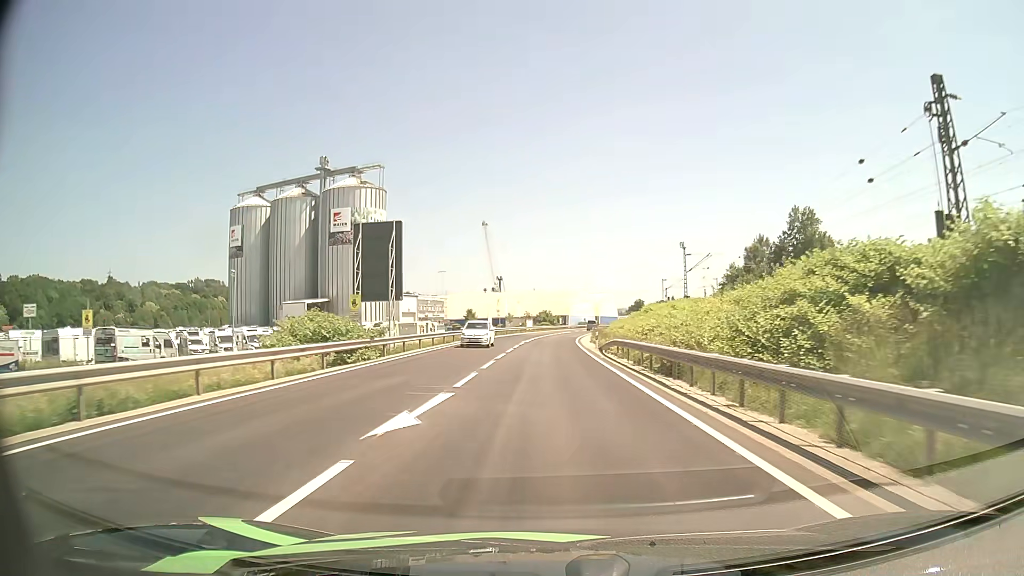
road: primary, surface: asphalt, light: Day
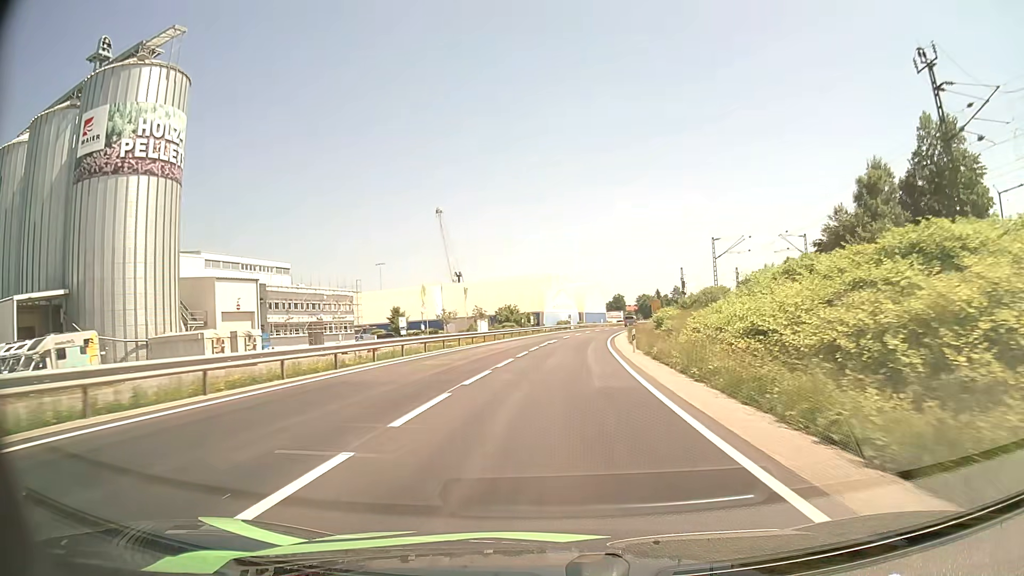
(+0.6, +59.7) m; +2°
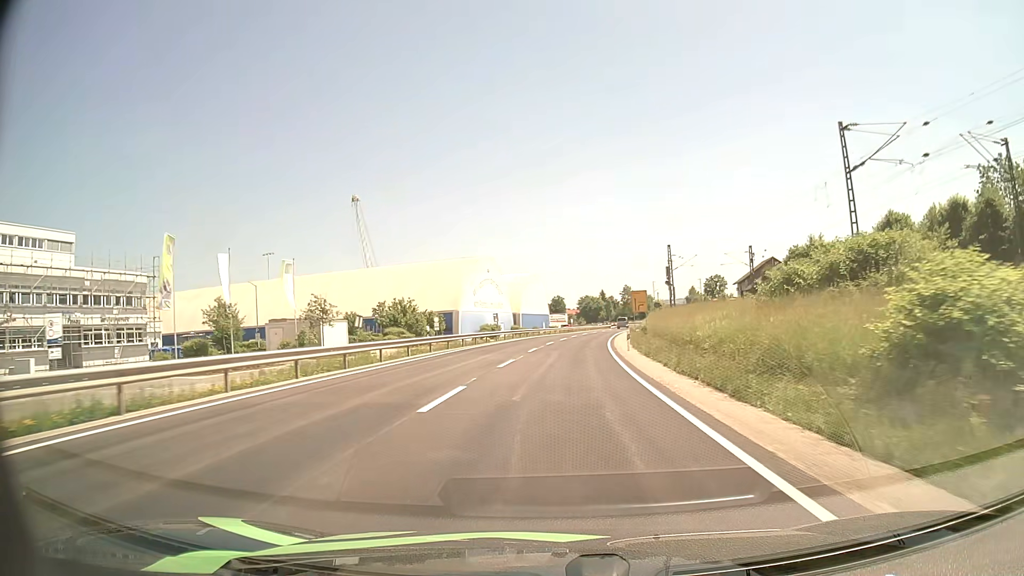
(+2.1, +46.7) m; +5°
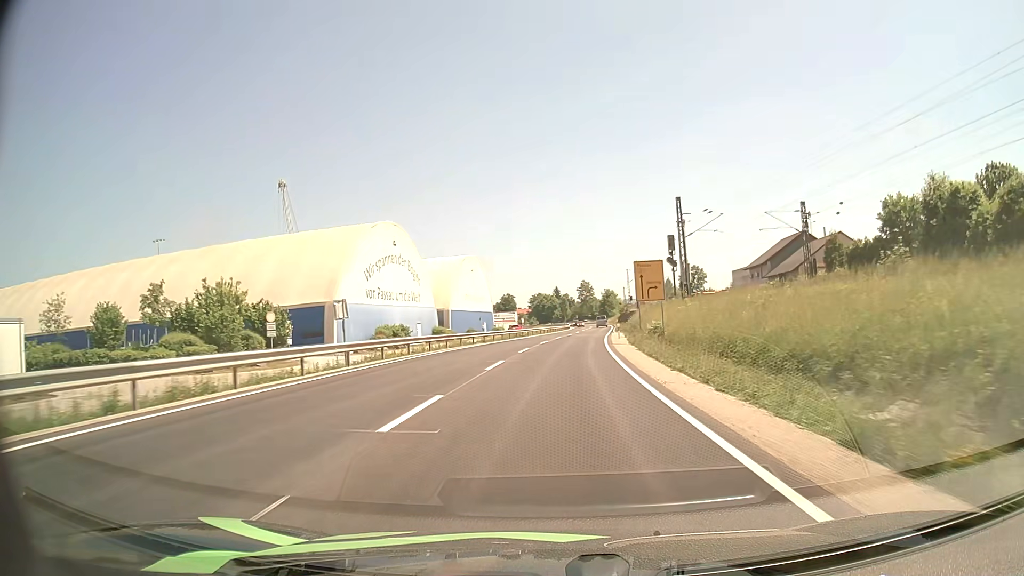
(+1.3, +35.0) m; +4°
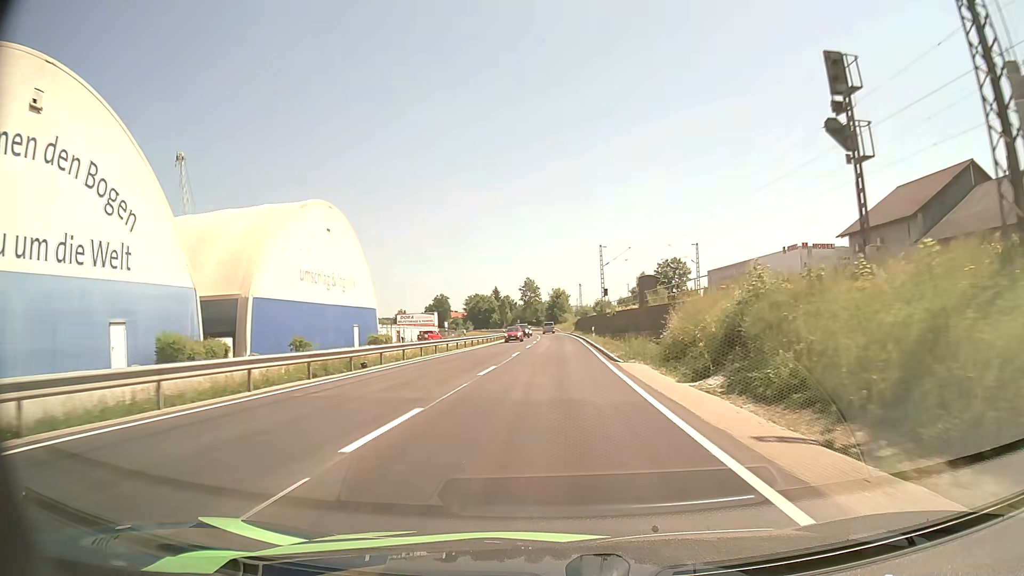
(+2.0, +46.6) m; +5°
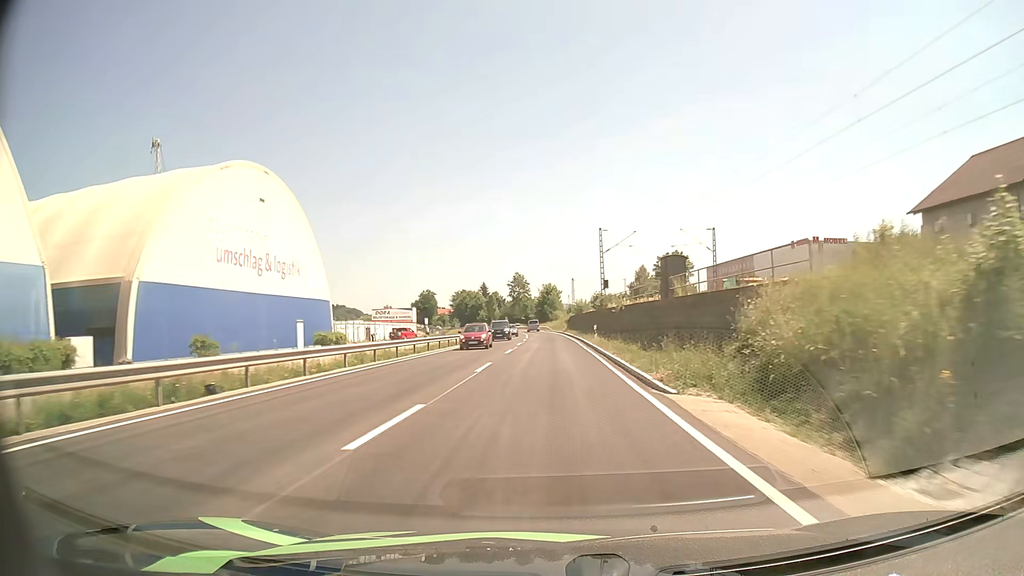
(+0.1, +12.0) m; +1°
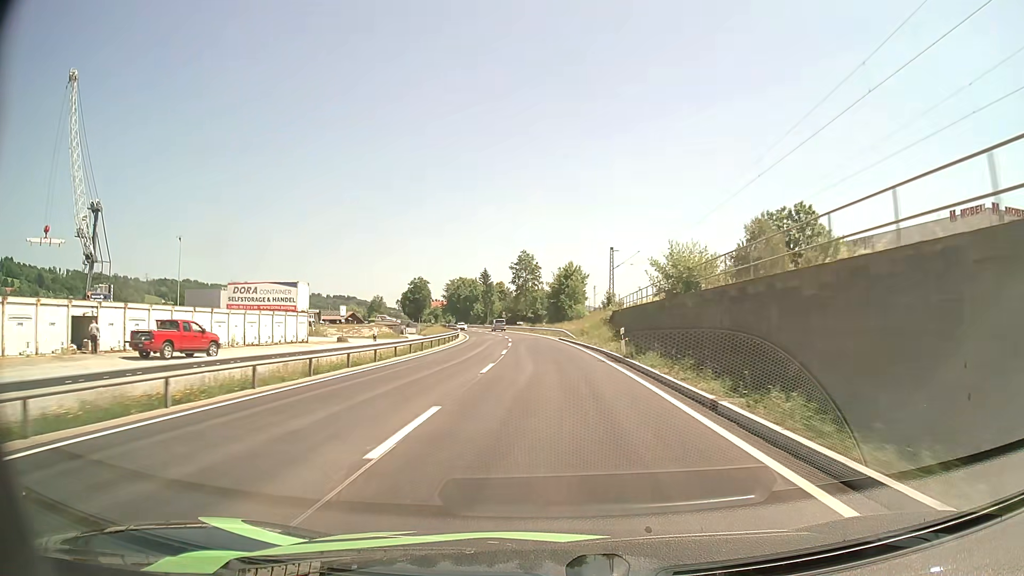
(-0.2, +60.6) m; -1°
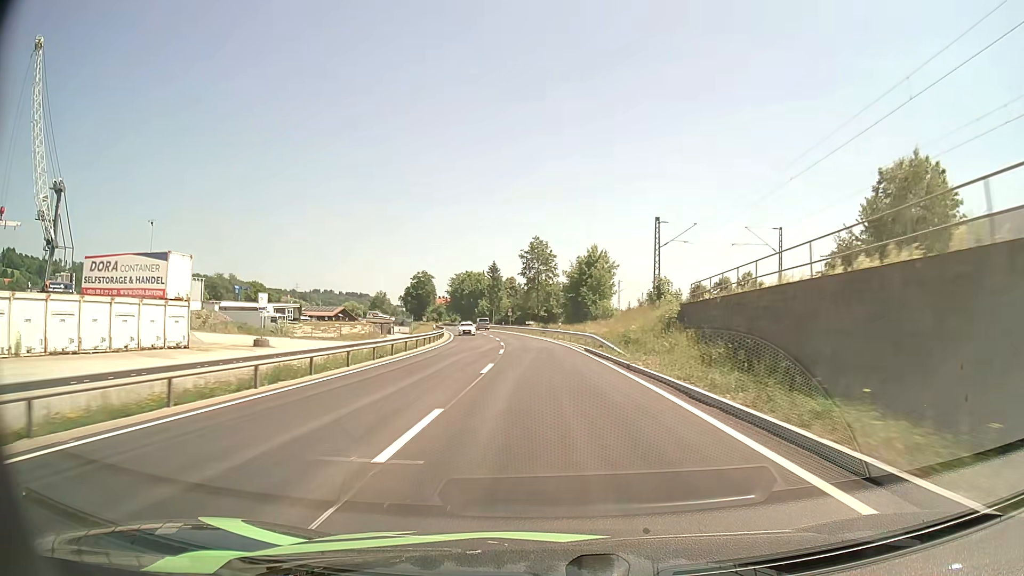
(-0.3, +24.3) m; -1°
(0, +10) (0, +20) (-1, +30) (-1, +40) (-2, +50) (-3, +60) (-4, +70) (-5, +80) (-7, +90) (-9, +99) m
